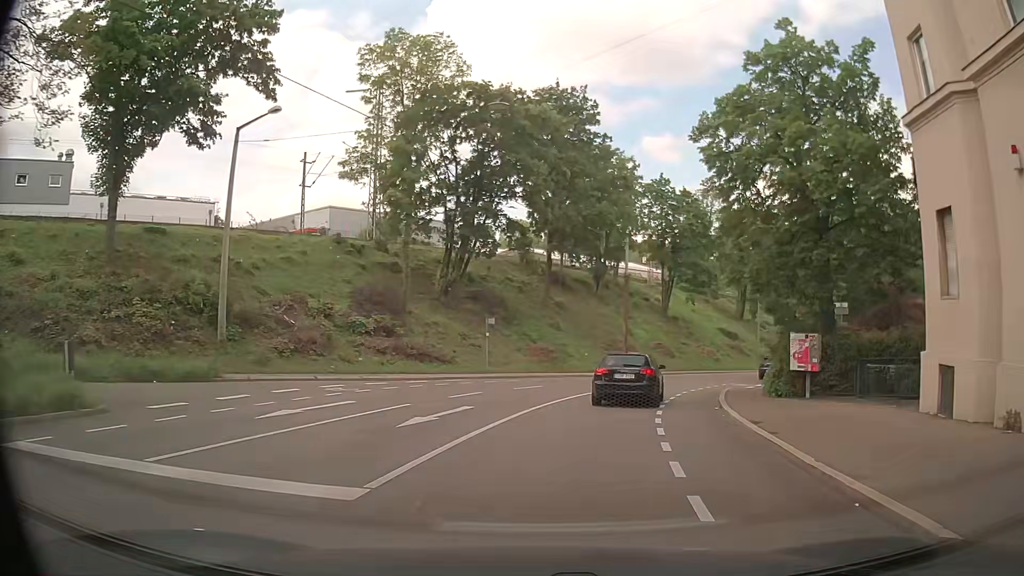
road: secondary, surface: asphalt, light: Day
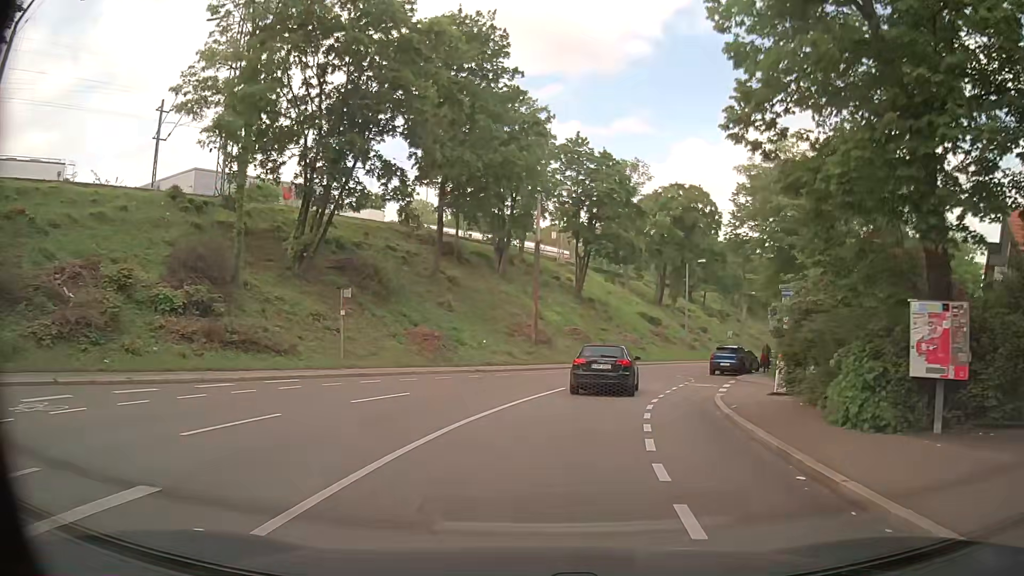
(+0.6, +11.0) m; +7°
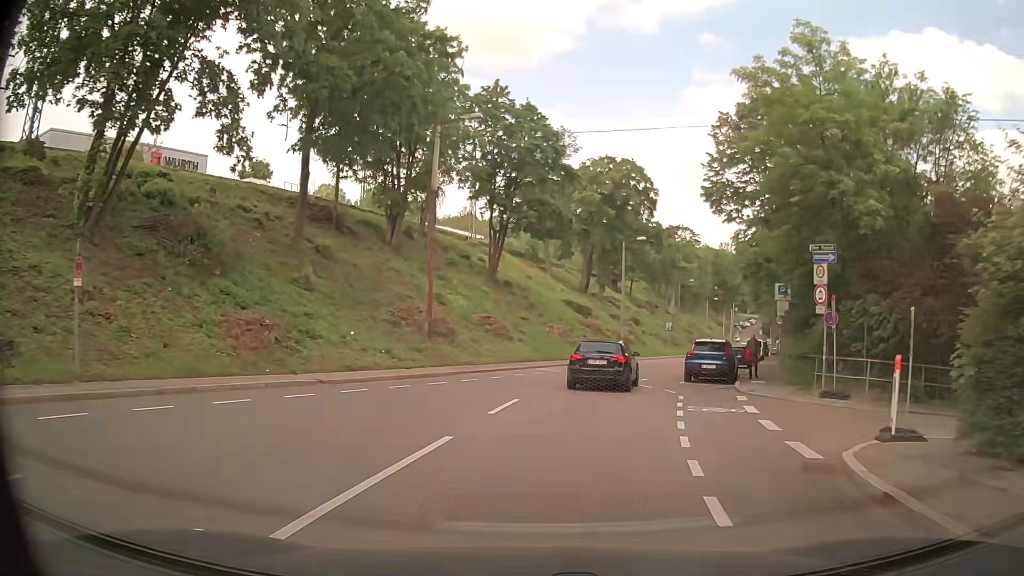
(+0.8, +11.9) m; +7°
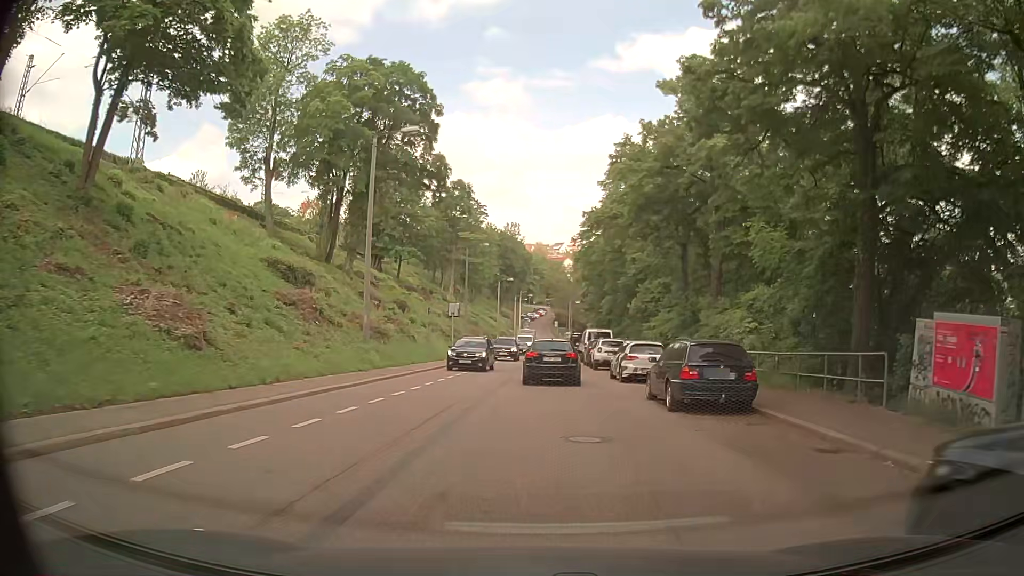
(+4.9, +29.8) m; +19°
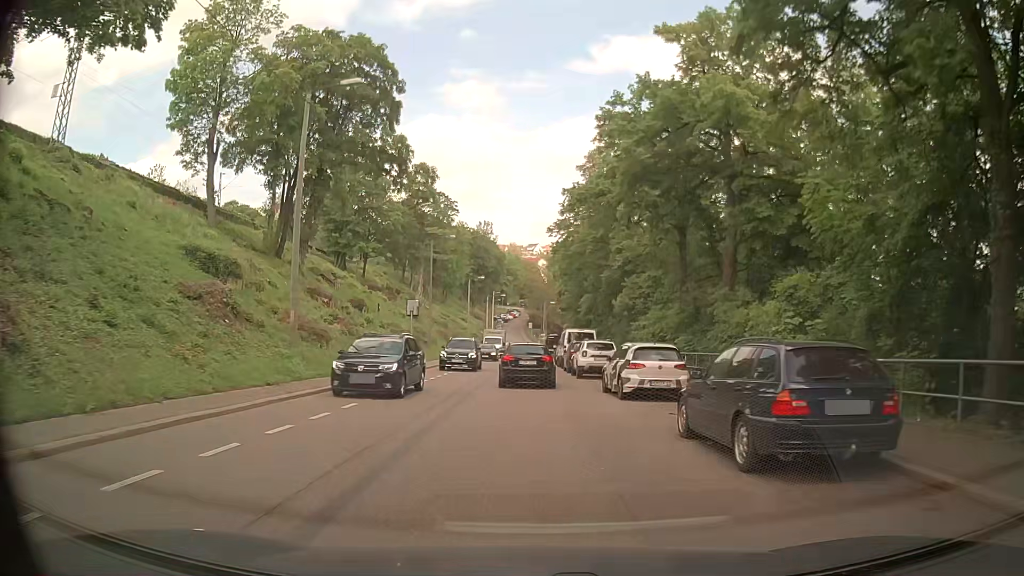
(+0.2, +6.2) m; +2°
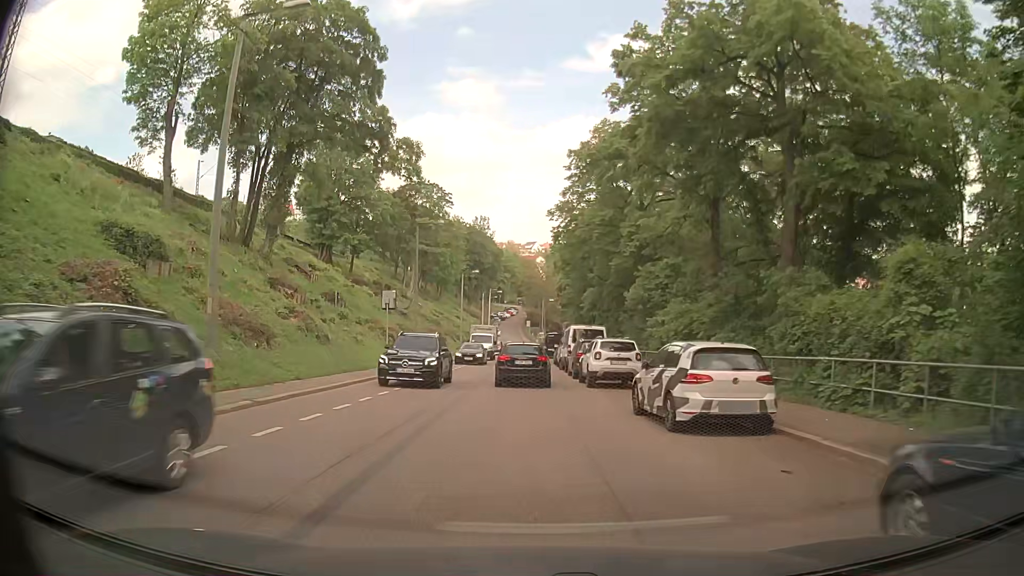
(0.0, +6.3) m; 0°
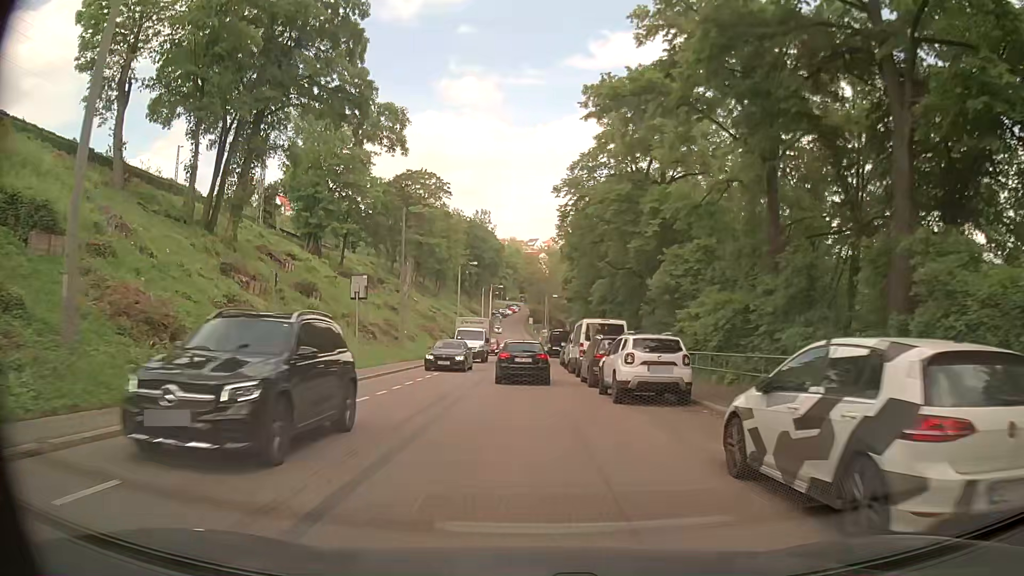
(0.0, +6.5) m; 0°
